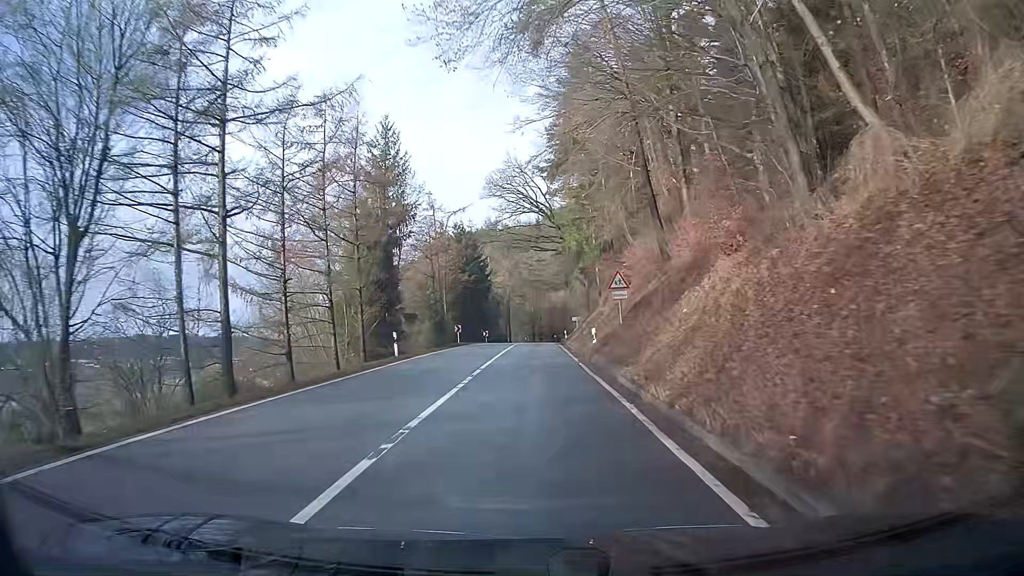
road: secondary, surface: asphalt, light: Day
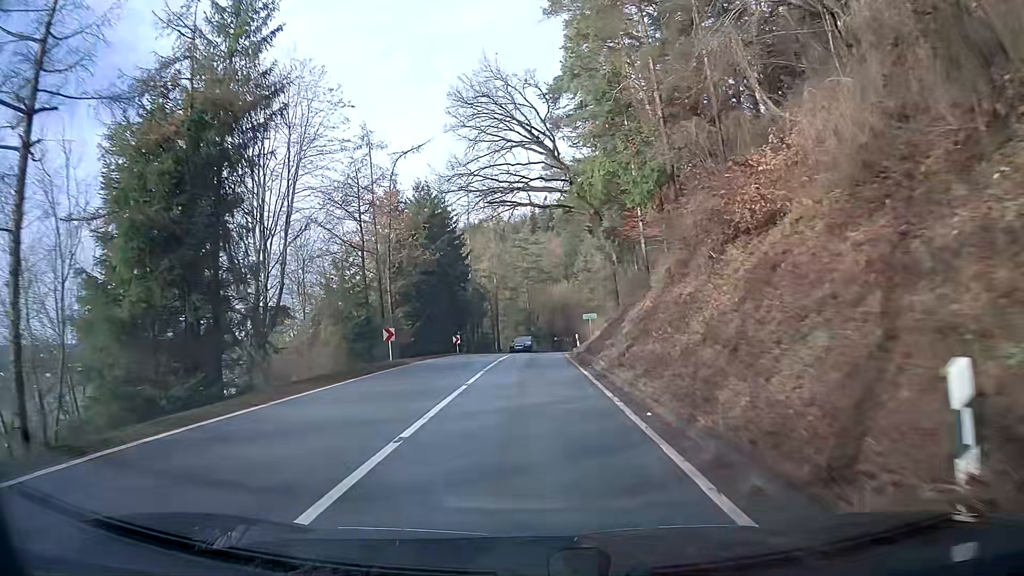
(-0.1, +22.8) m; 0°
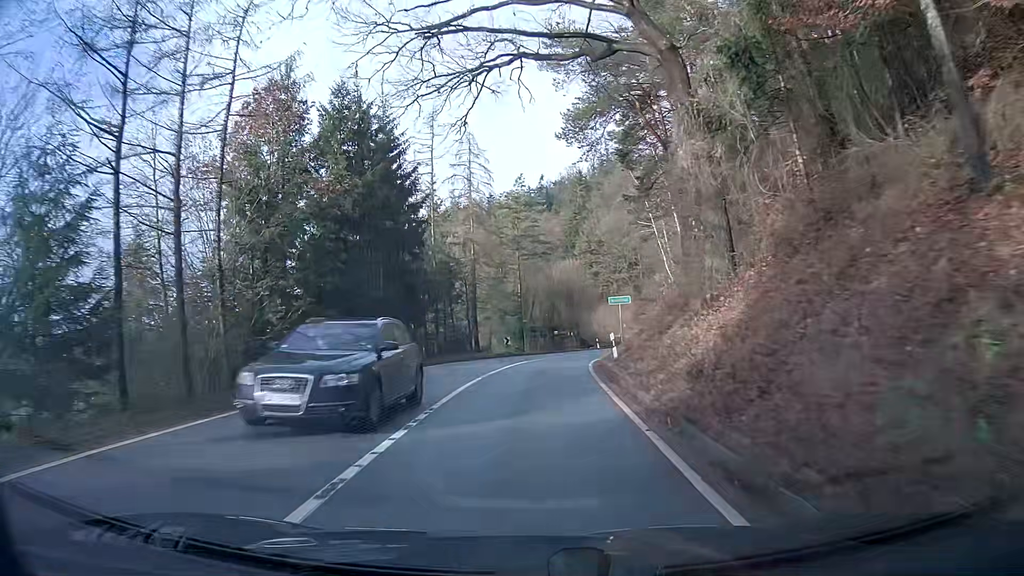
(0.0, +22.0) m; 0°
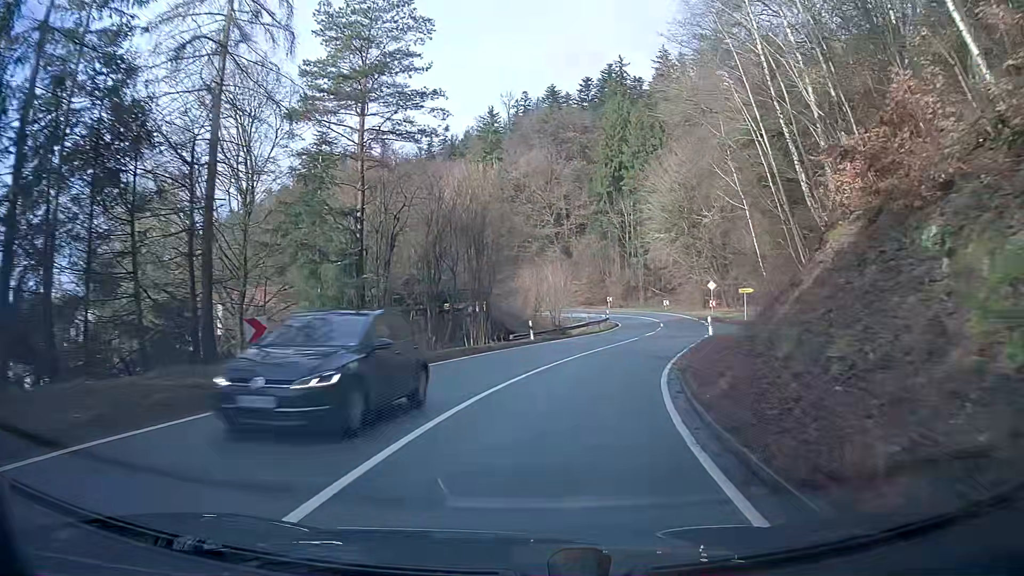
(+1.9, +34.3) m; +10°
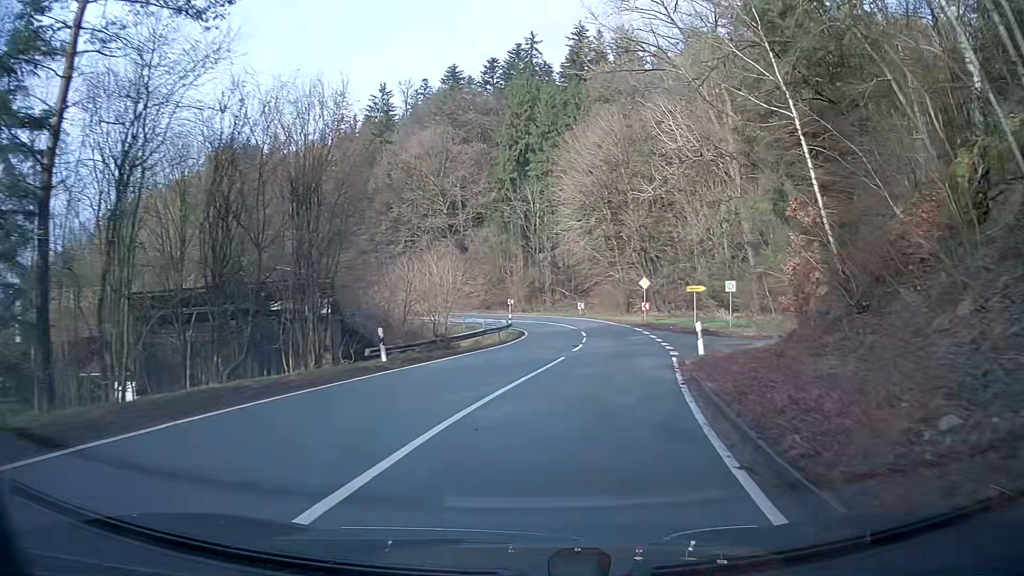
(+1.0, +13.7) m; +6°
